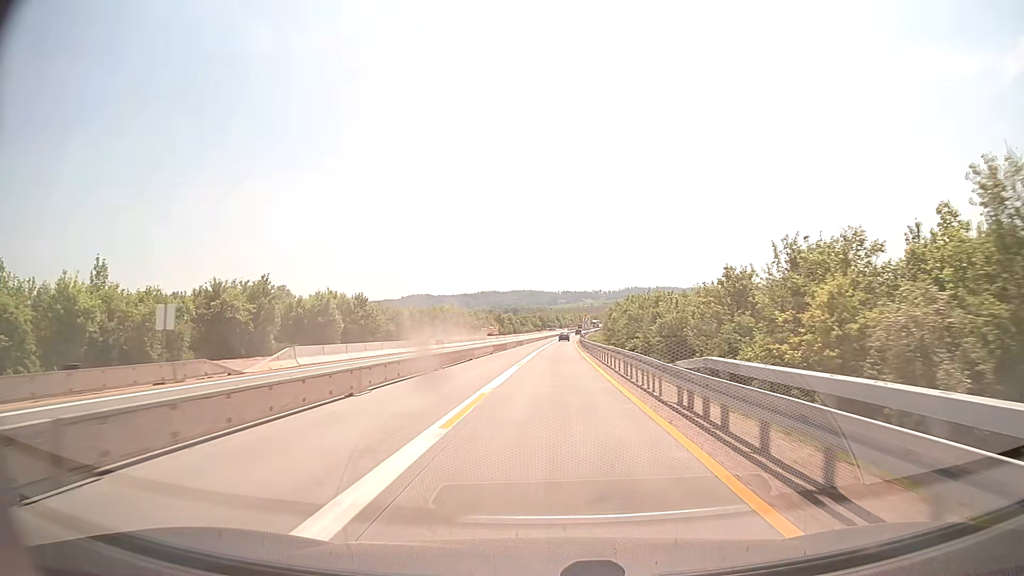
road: motorway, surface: concrete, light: Day
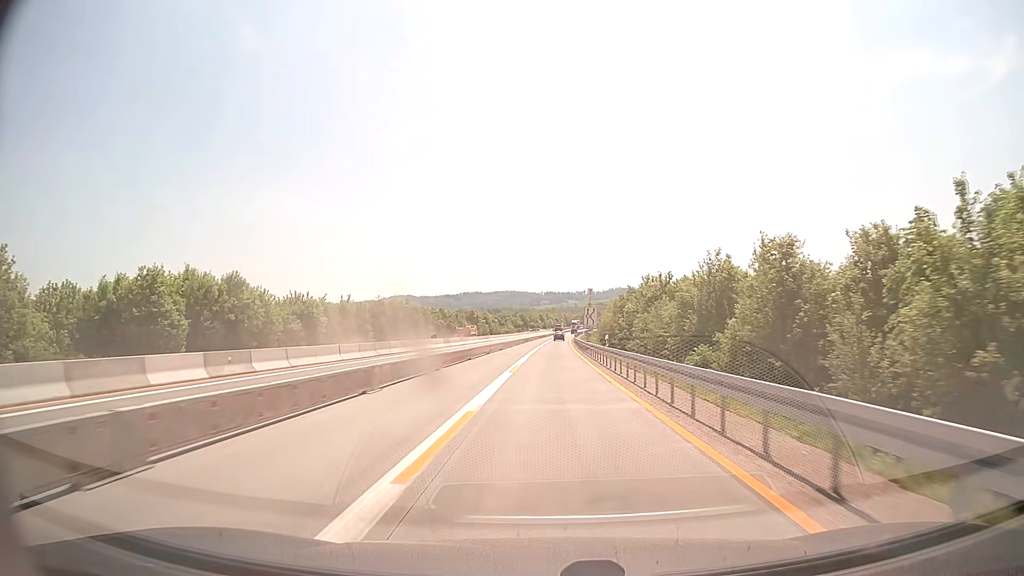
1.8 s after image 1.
(+0.4, +39.1) m; +1°
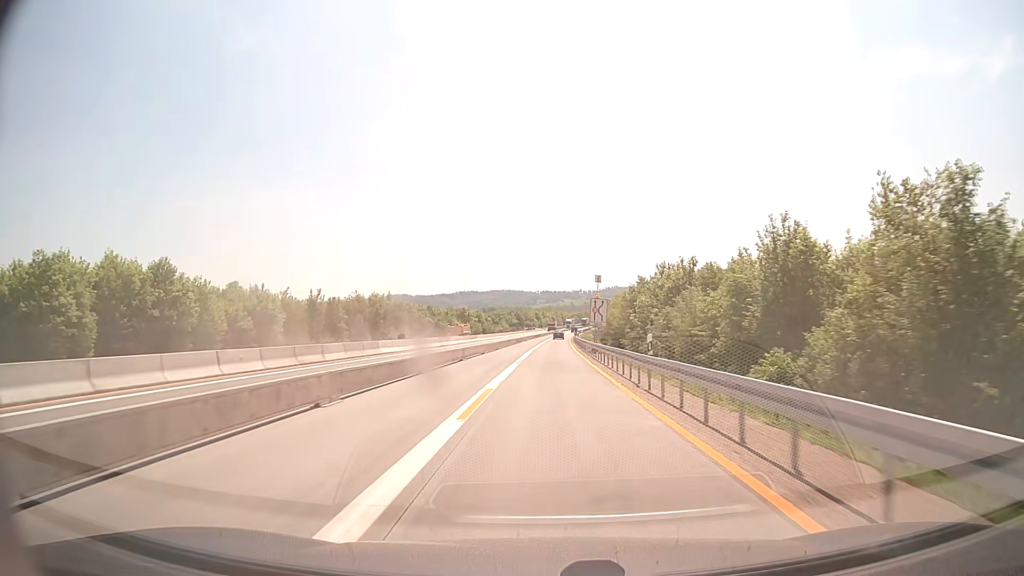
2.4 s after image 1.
(0.0, +13.0) m; 0°
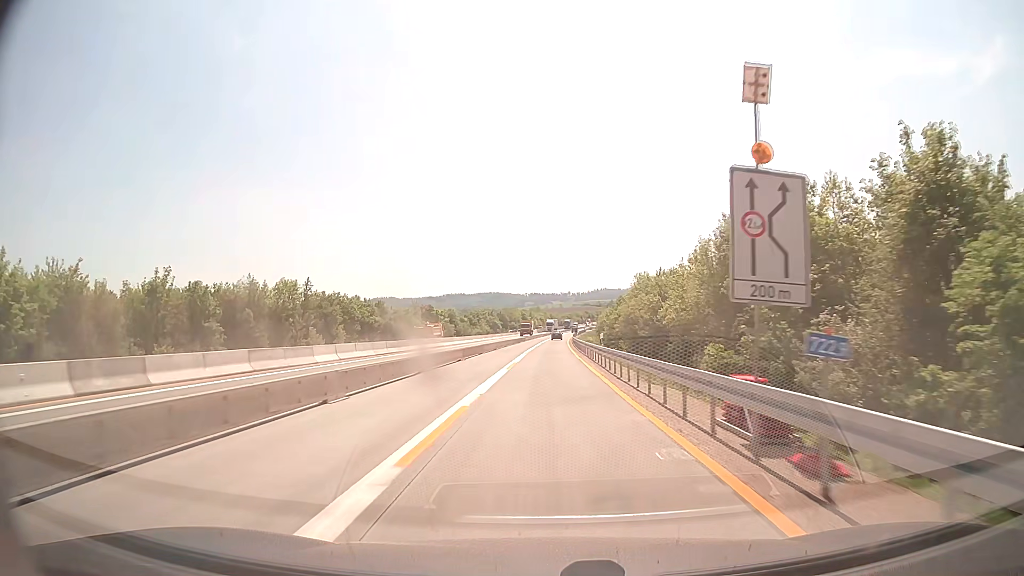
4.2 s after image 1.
(+0.4, +39.1) m; +1°
(0, +10) (0, +20) (0, +30) (0, +40) (0, +50) (0, +60) (+1, +70) (+1, +80) (+1, +90) (+2, +100) m
